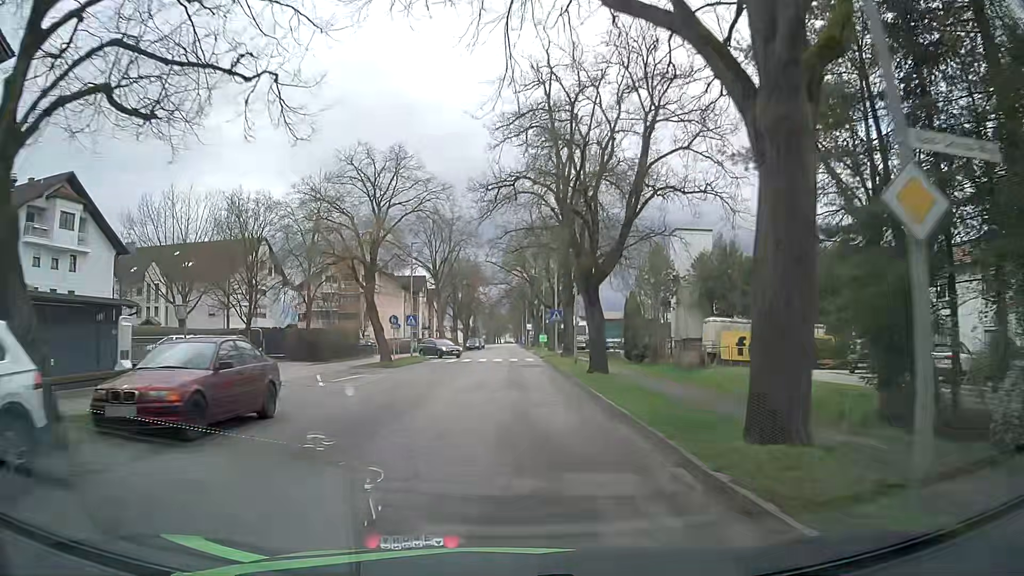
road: unclassified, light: Day
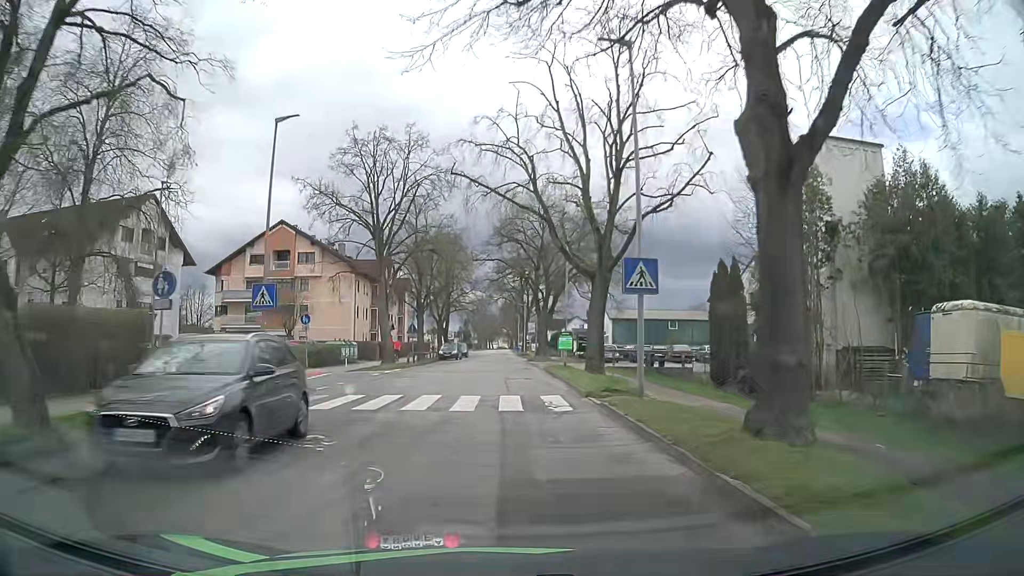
(-0.2, +28.5) m; 0°
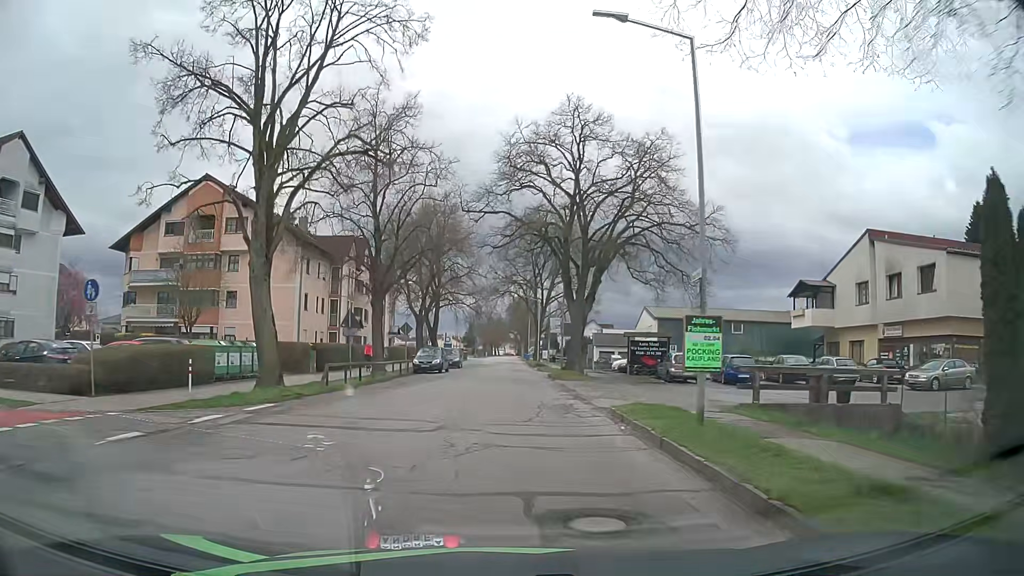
(-0.3, +21.3) m; -1°
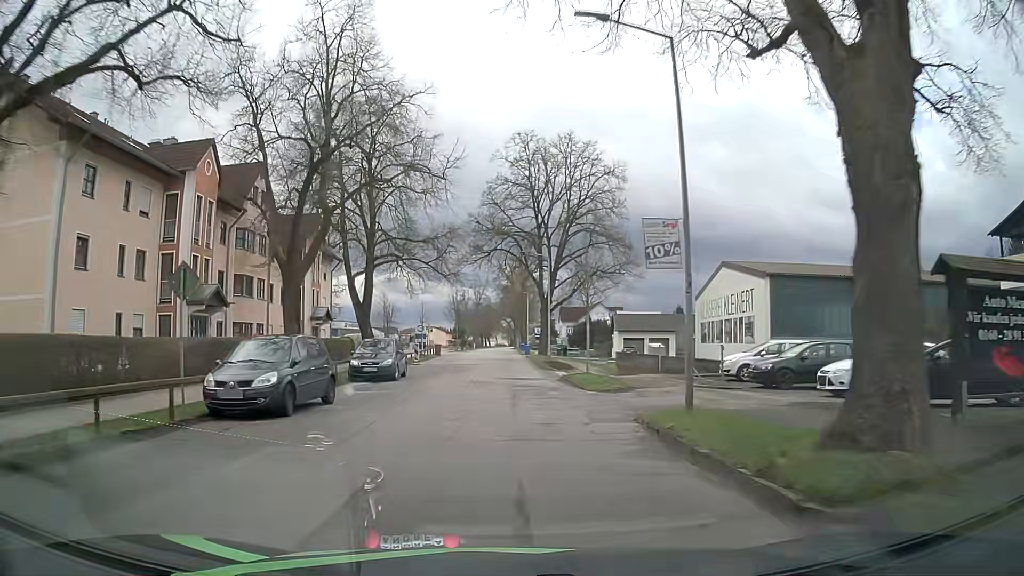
(+0.4, +28.2) m; +1°
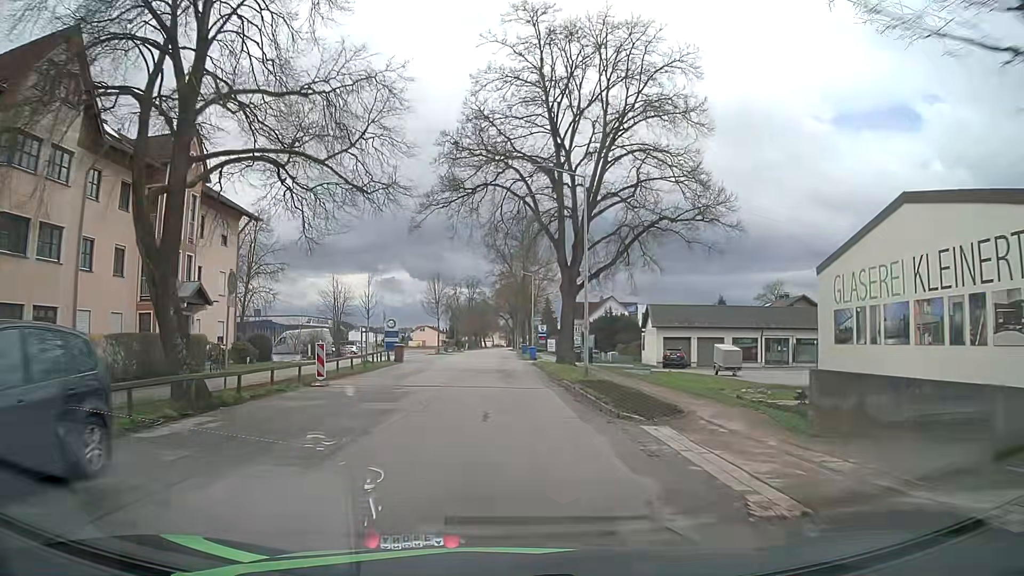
(+0.1, +21.4) m; 0°
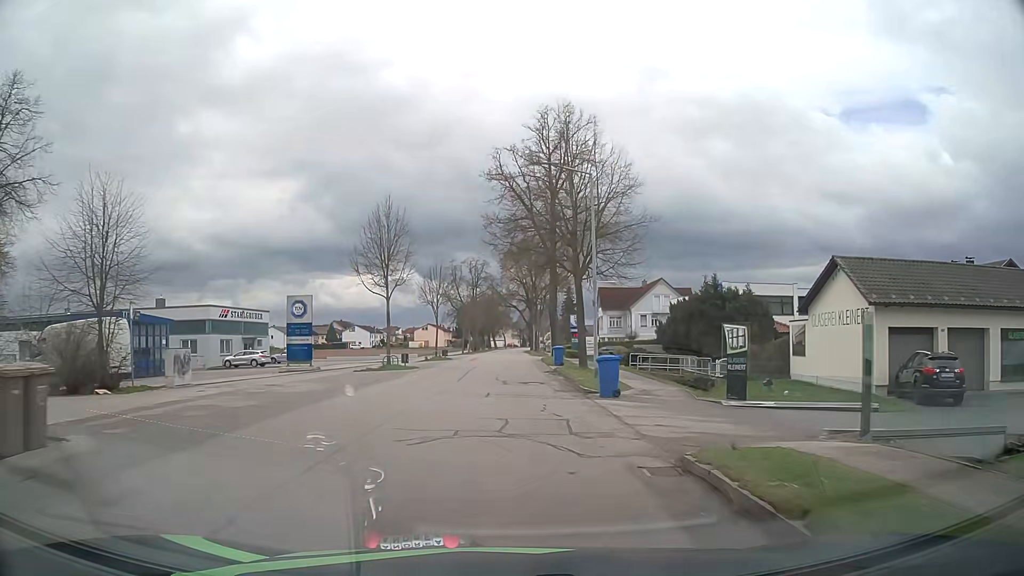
(-0.3, +34.3) m; -2°
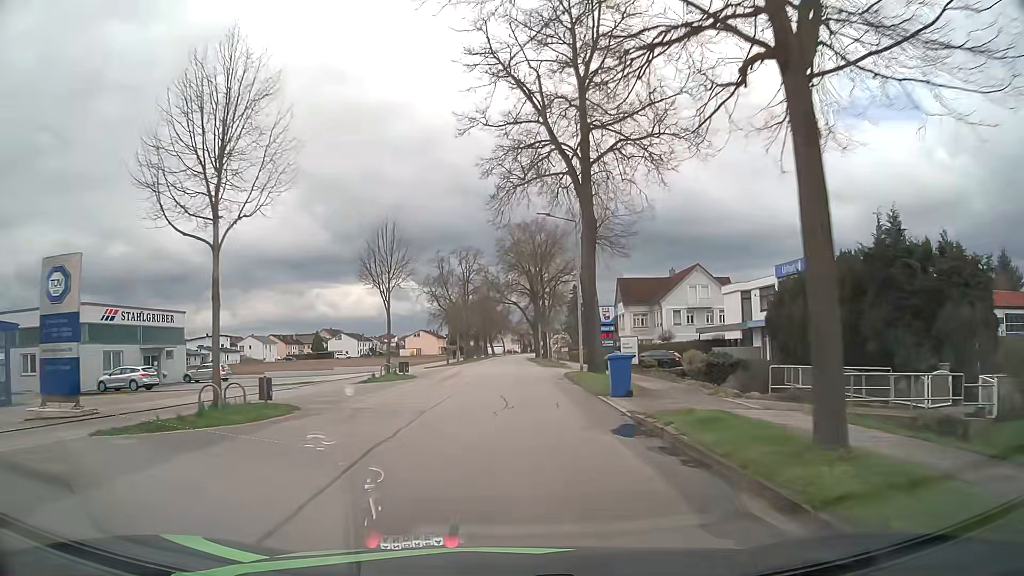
(+0.2, +20.7) m; 0°
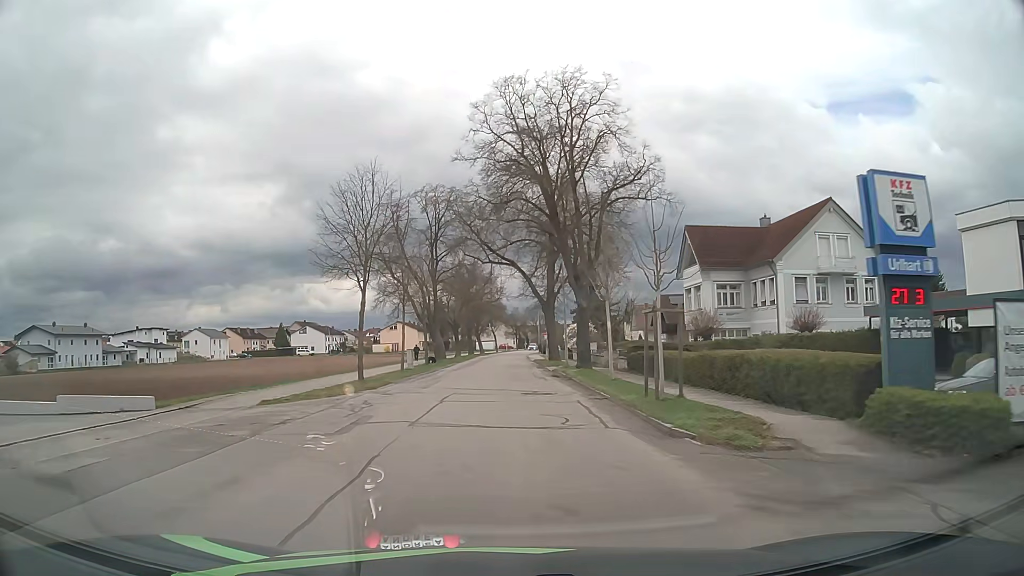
(+0.3, +36.5) m; +1°
(0, +10) (0, +20) (0, +30) (0, +40) (0, +50) (0, +60) (0, +70) (0, +80) (0, +90) (+1, +100) m
